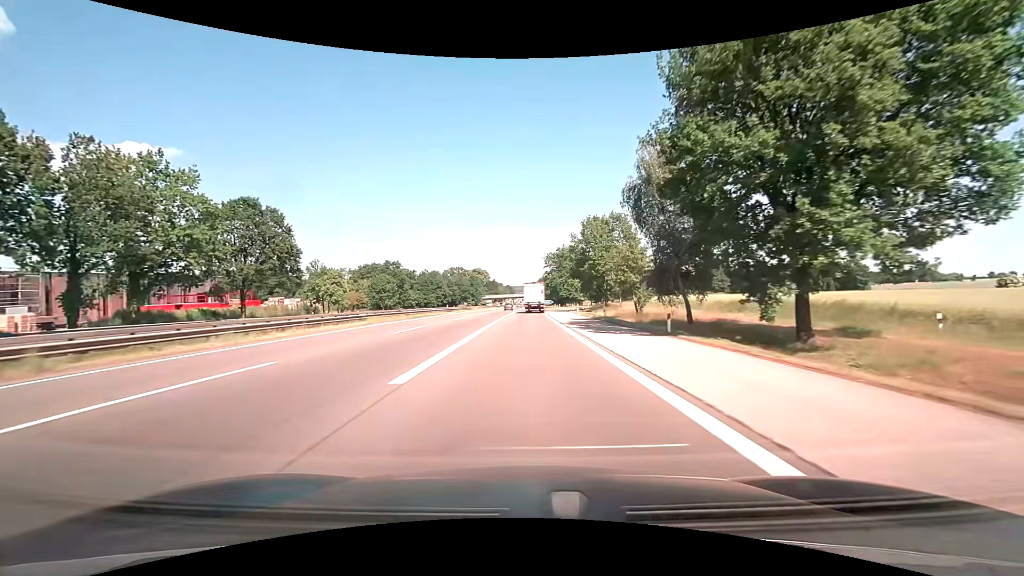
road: motorway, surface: asphalt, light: Day
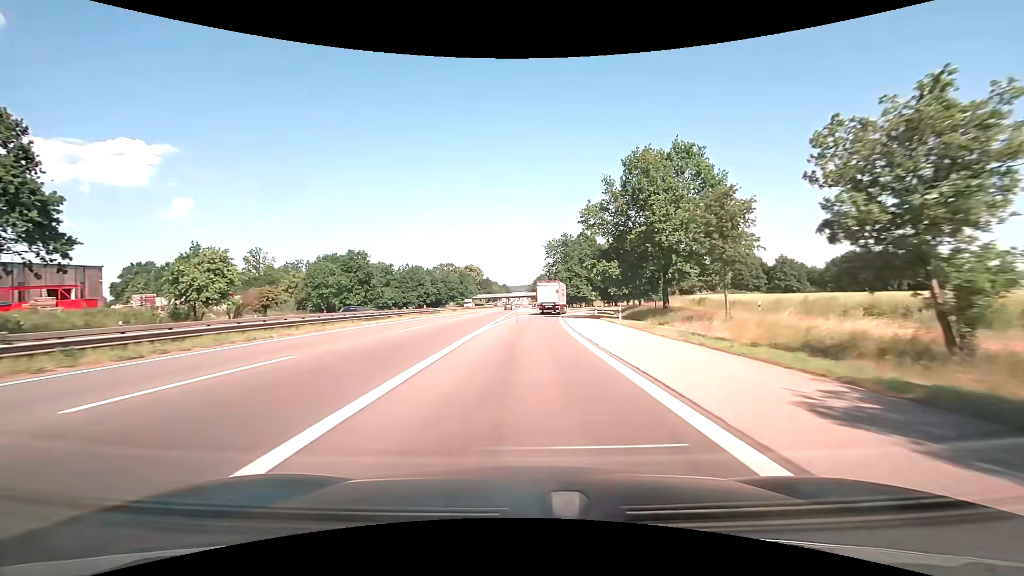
(+0.1, +34.1) m; 0°
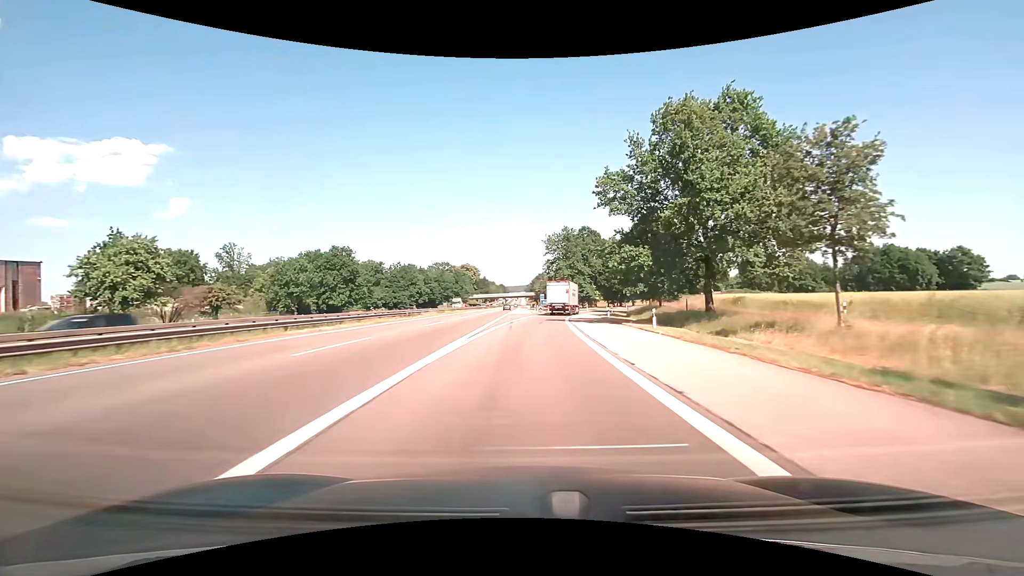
(0.0, +10.6) m; 0°
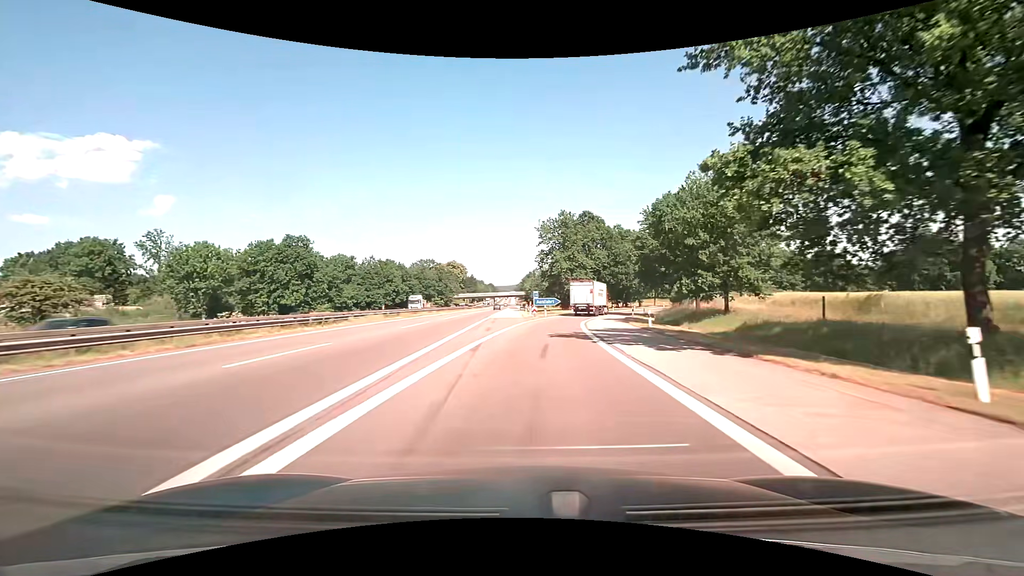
(+0.1, +19.9) m; +1°
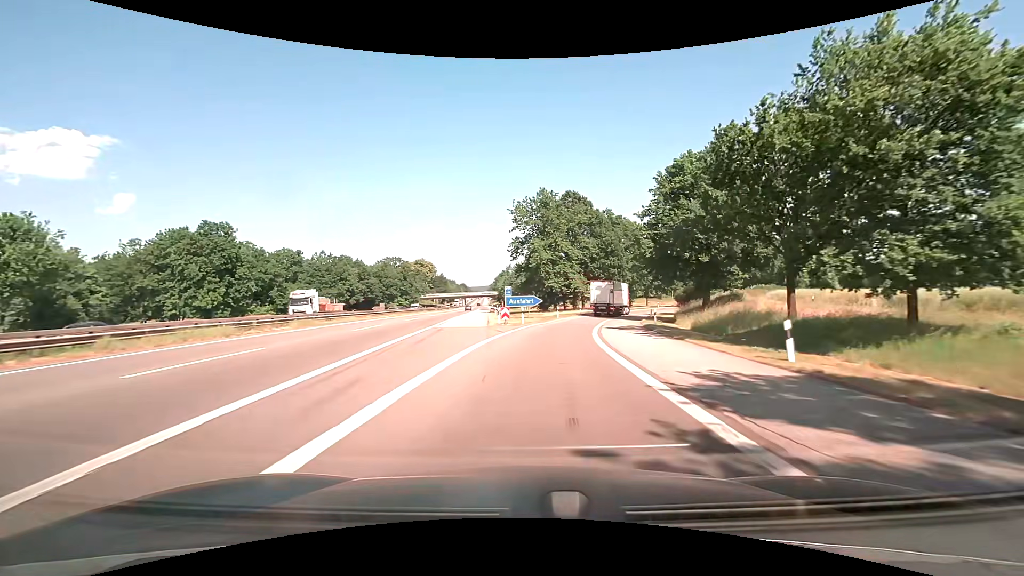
(+0.4, +18.4) m; +3°
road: motorway_link
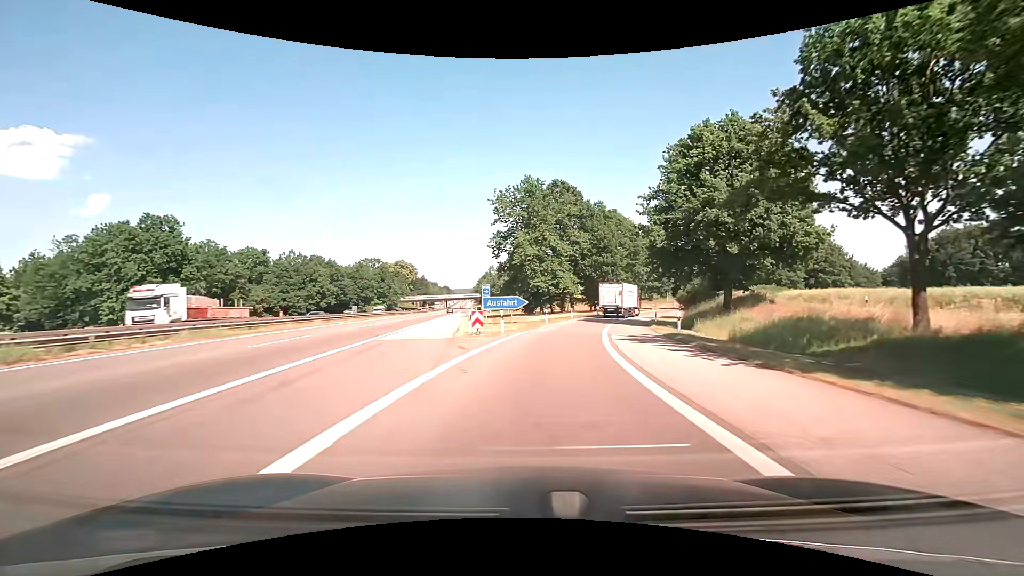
(+0.1, +8.9) m; +2°
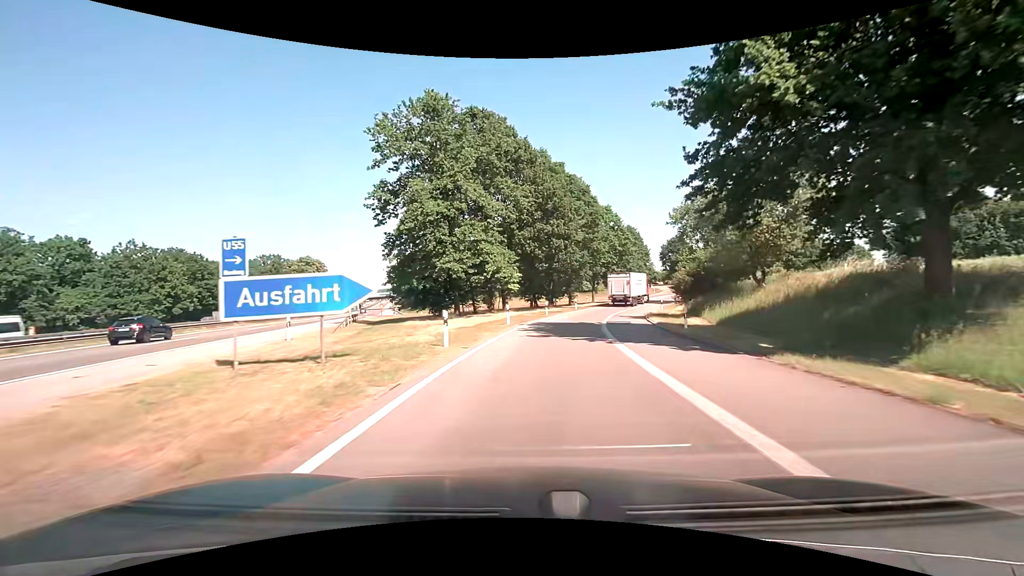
(+1.8, +25.9) m; +8°
